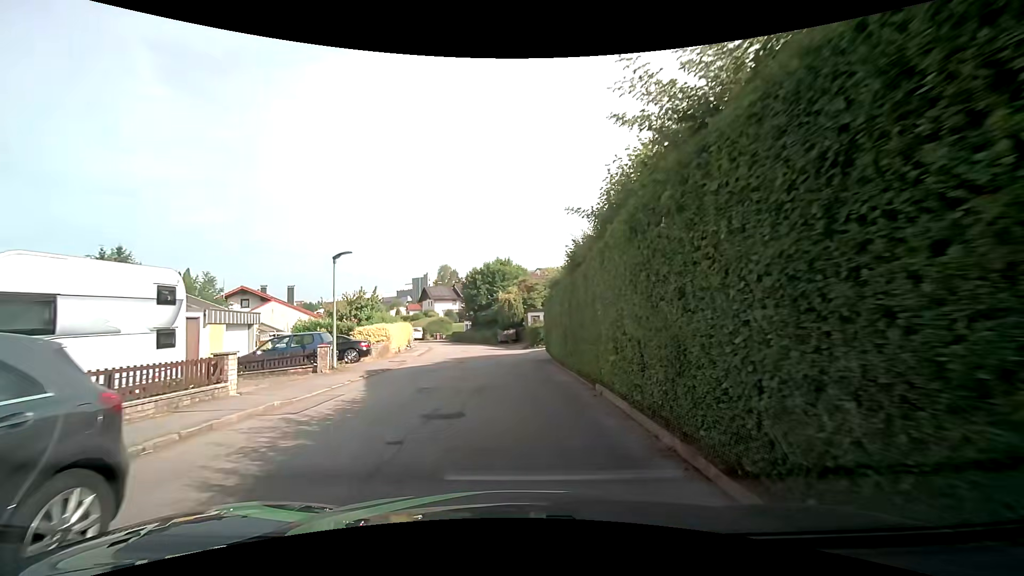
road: residential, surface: asphalt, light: Day
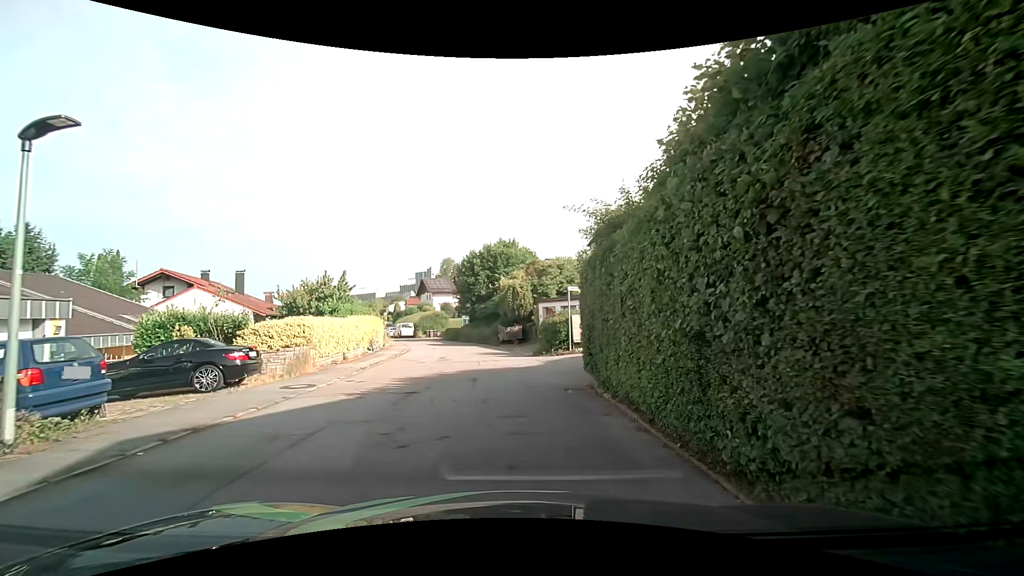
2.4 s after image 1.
(-0.1, +10.5) m; 0°
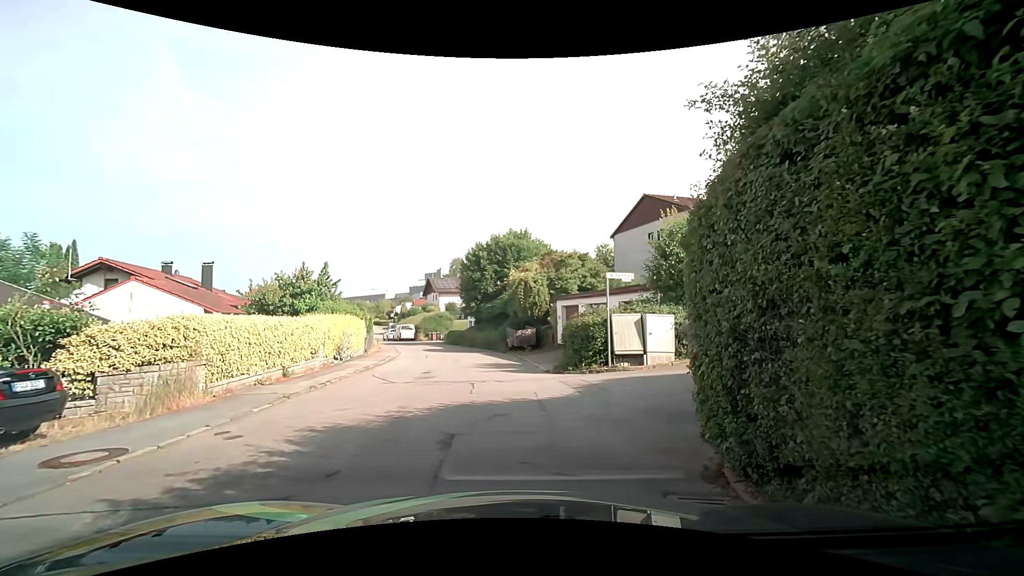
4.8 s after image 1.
(-0.1, +6.0) m; -1°
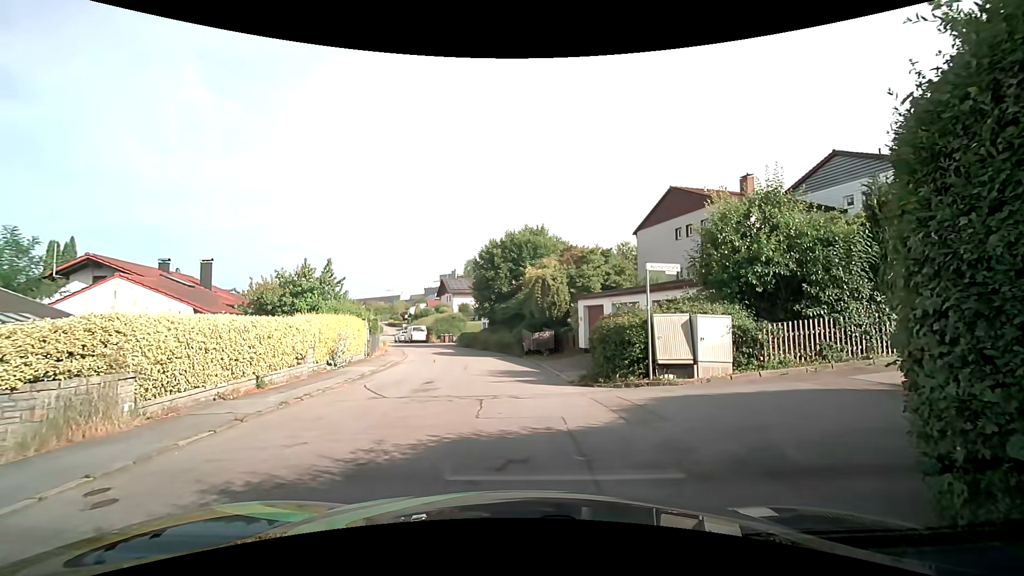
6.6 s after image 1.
(0.0, +2.4) m; -1°
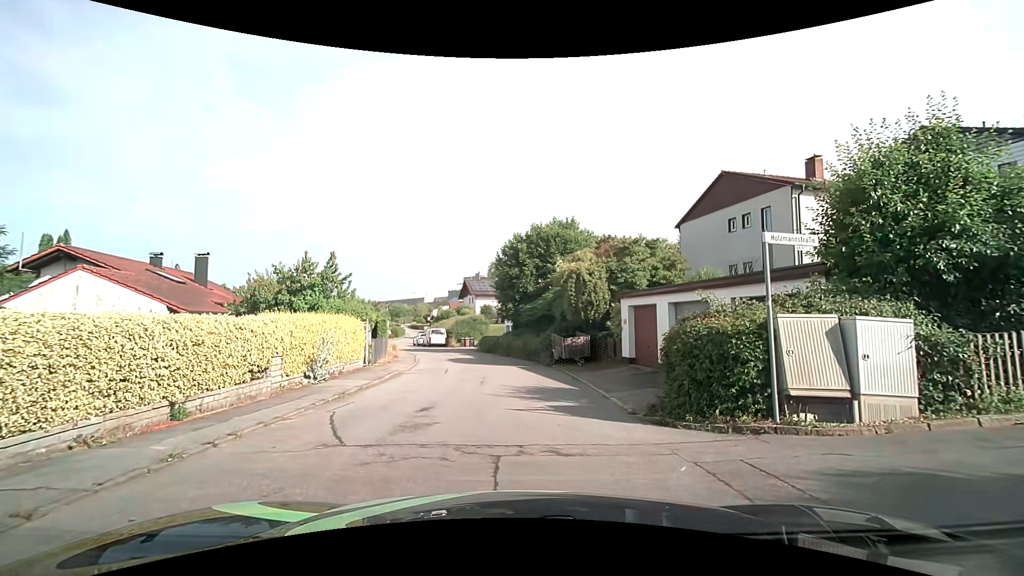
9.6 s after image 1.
(-0.2, +4.1) m; -5°
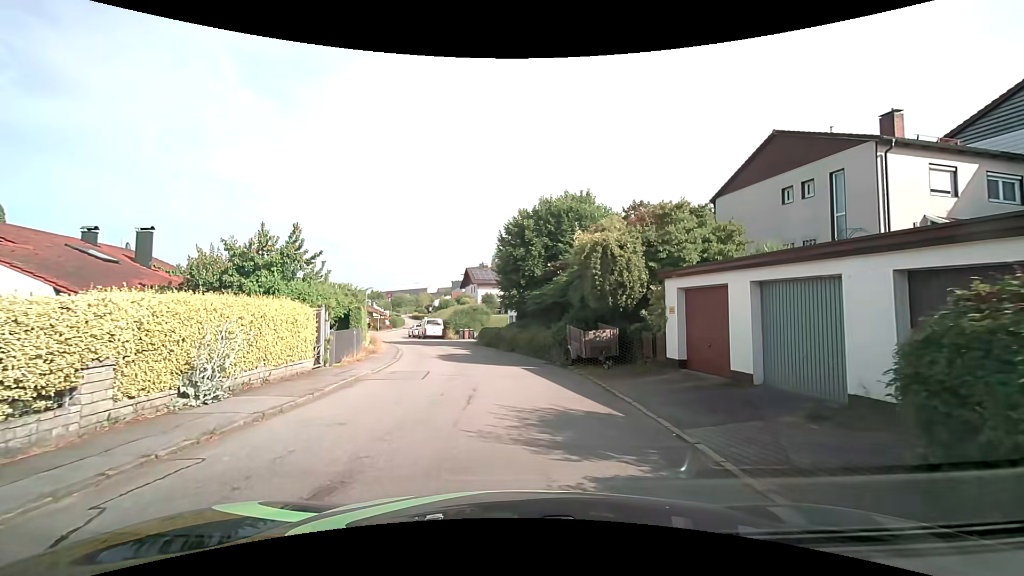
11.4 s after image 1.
(0.0, +5.3) m; 0°
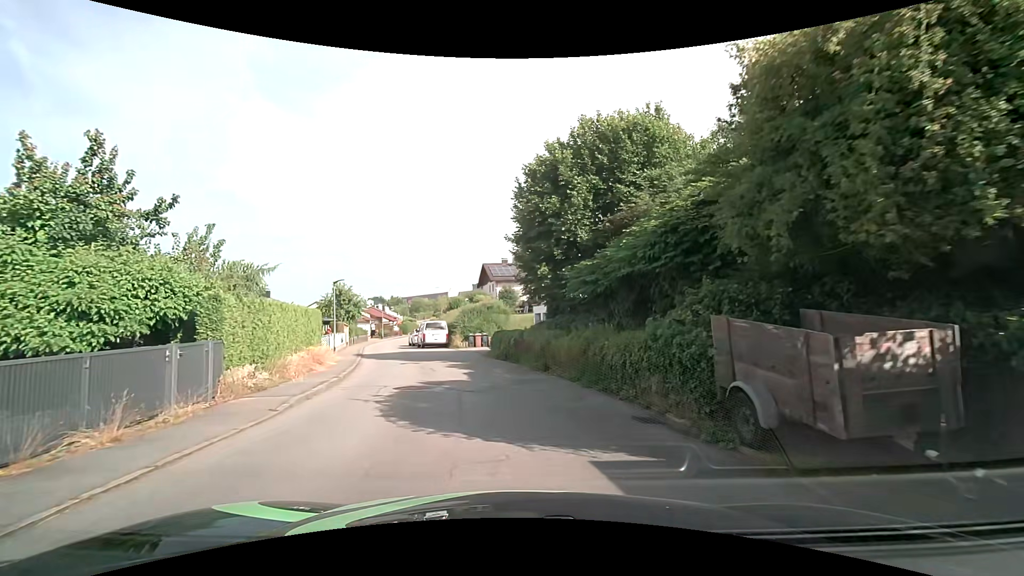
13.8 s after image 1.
(-0.2, +12.1) m; -2°
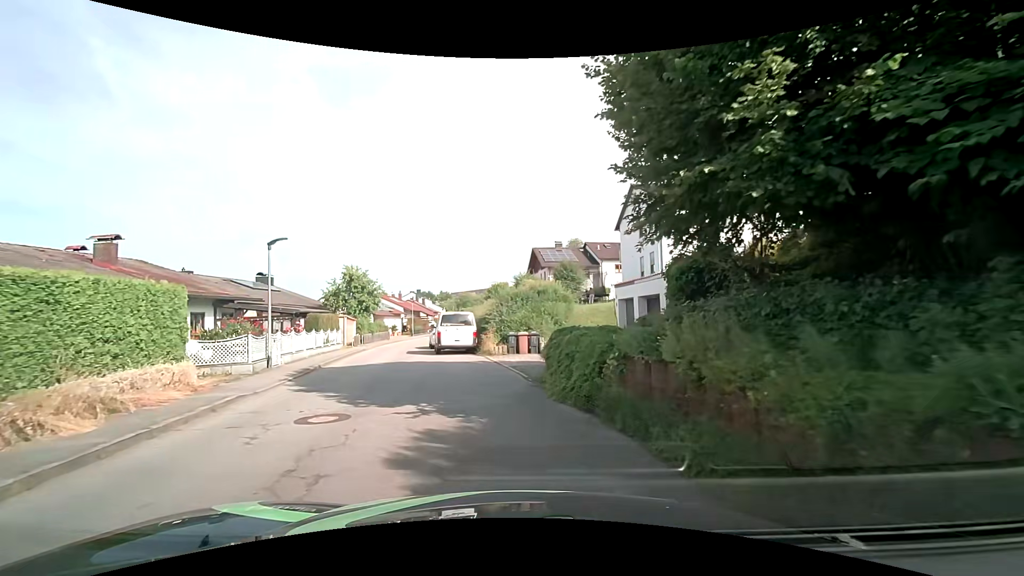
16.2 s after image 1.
(-0.7, +13.1) m; -7°
(-1, +10) (-4, +19) (-7, +29) (-7, +39) (-7, +49) (-6, +59) (-6, +69) (-6, +79) (-7, +89) (-6, +99) m
